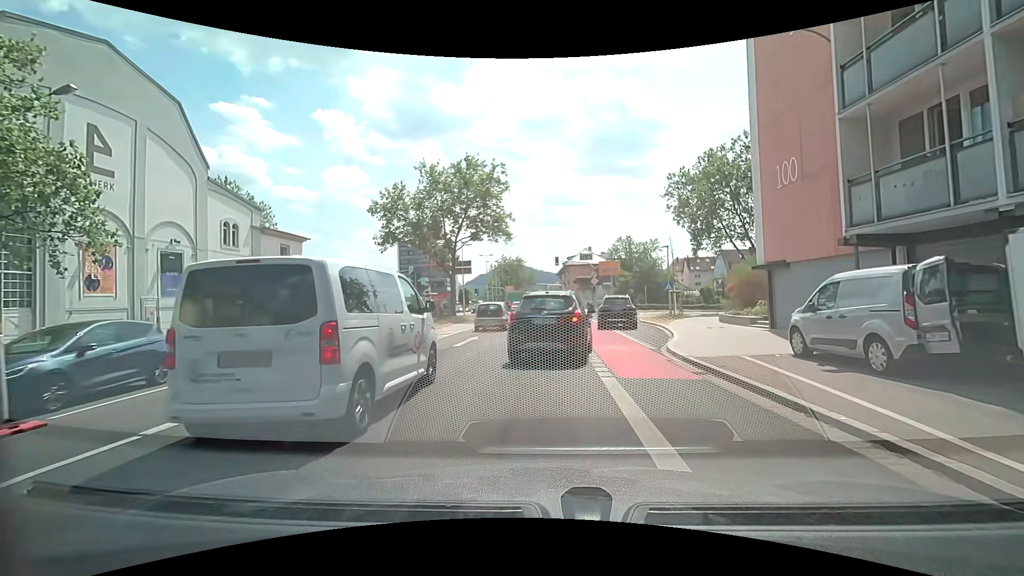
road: secondary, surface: asphalt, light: Day
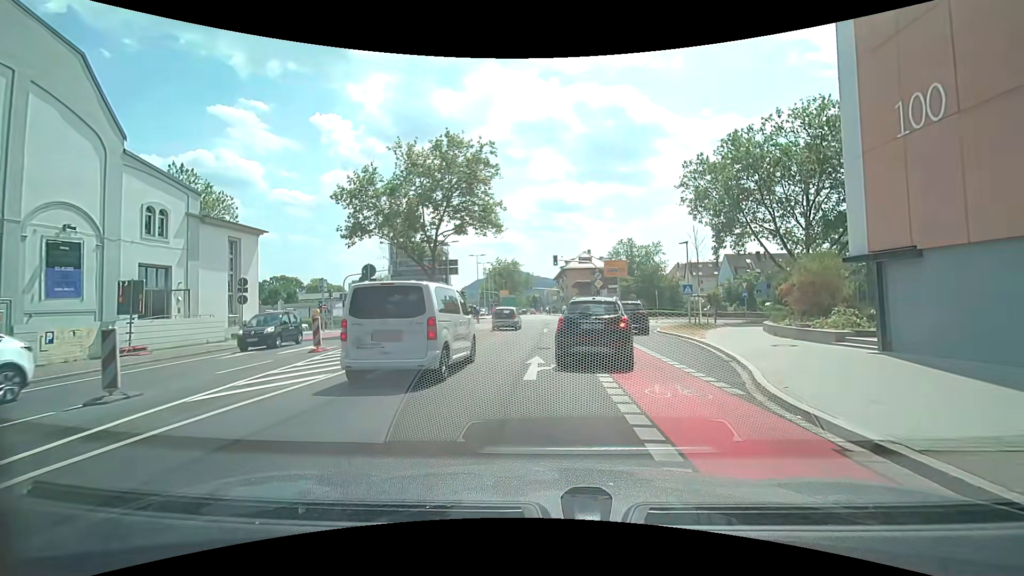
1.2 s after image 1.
(0.0, +7.1) m; 0°
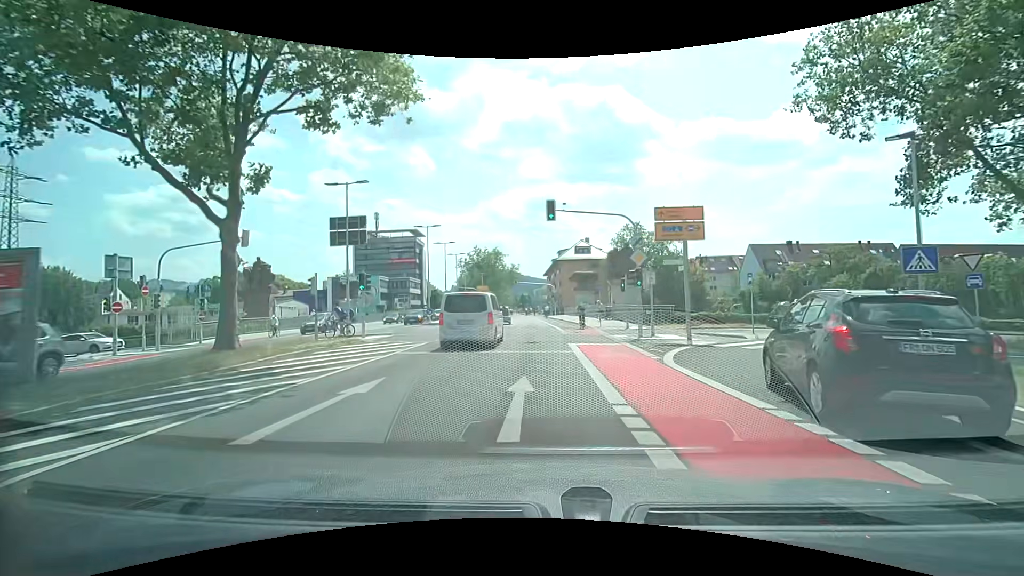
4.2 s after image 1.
(+0.2, +23.8) m; +1°
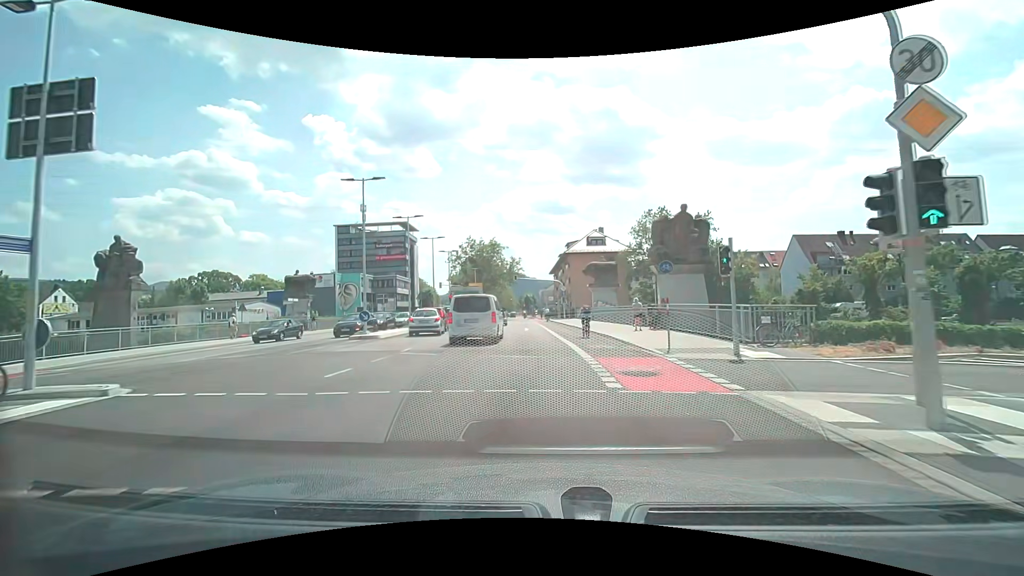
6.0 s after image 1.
(0.0, +16.7) m; -1°
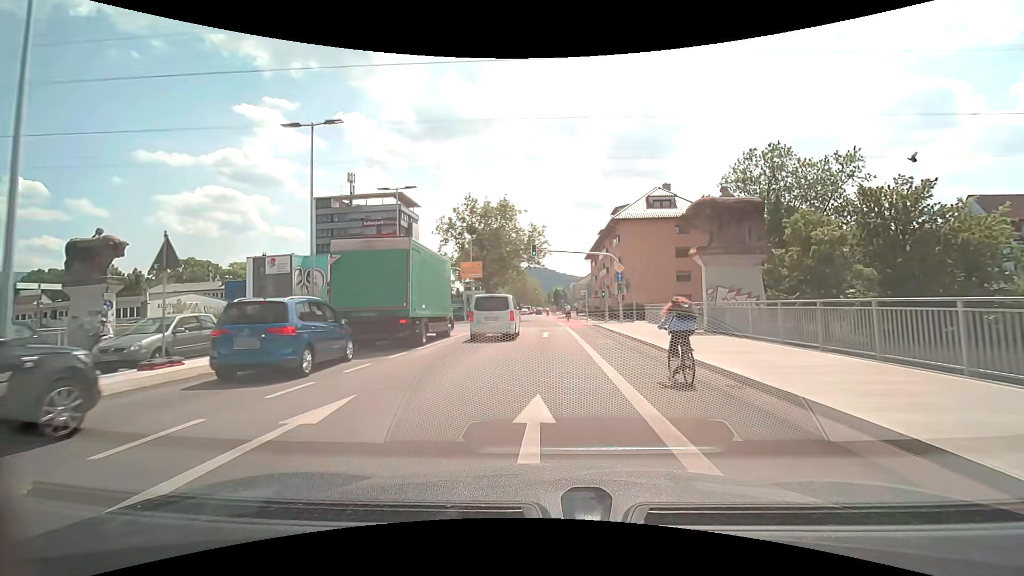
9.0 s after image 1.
(-0.6, +29.7) m; -4°
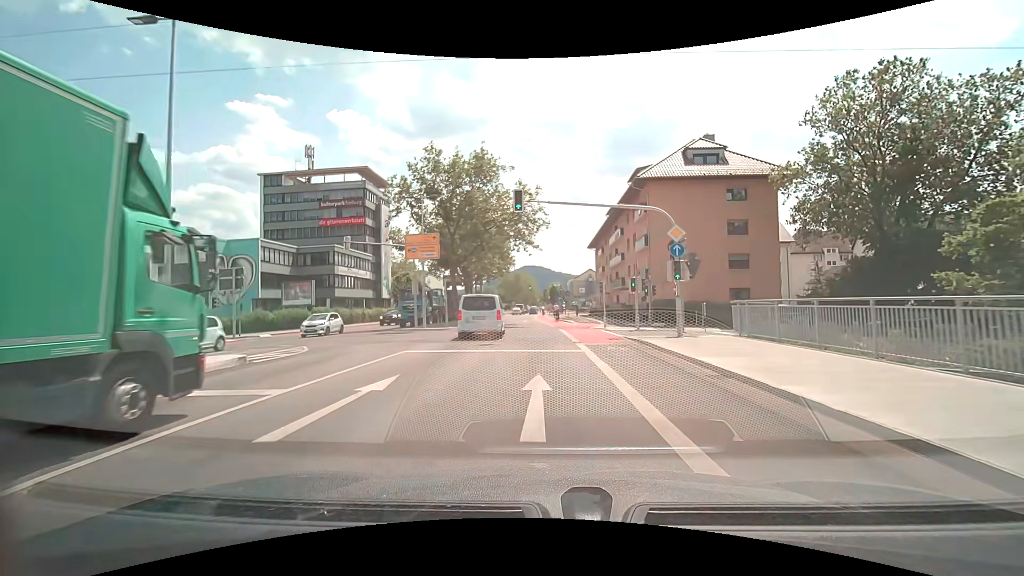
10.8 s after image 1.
(+0.2, +17.7) m; +1°
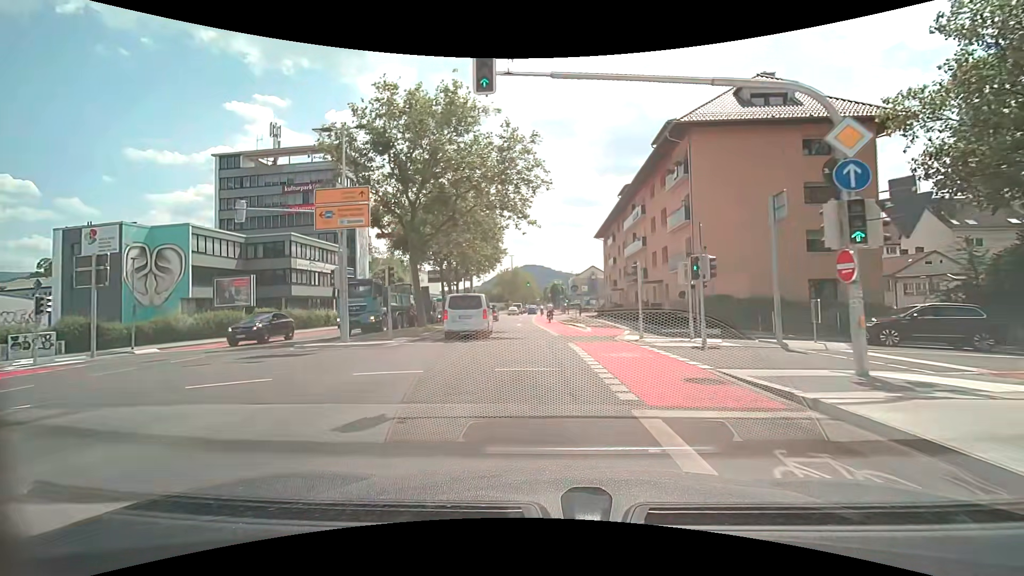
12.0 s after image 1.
(+0.1, +11.9) m; +1°
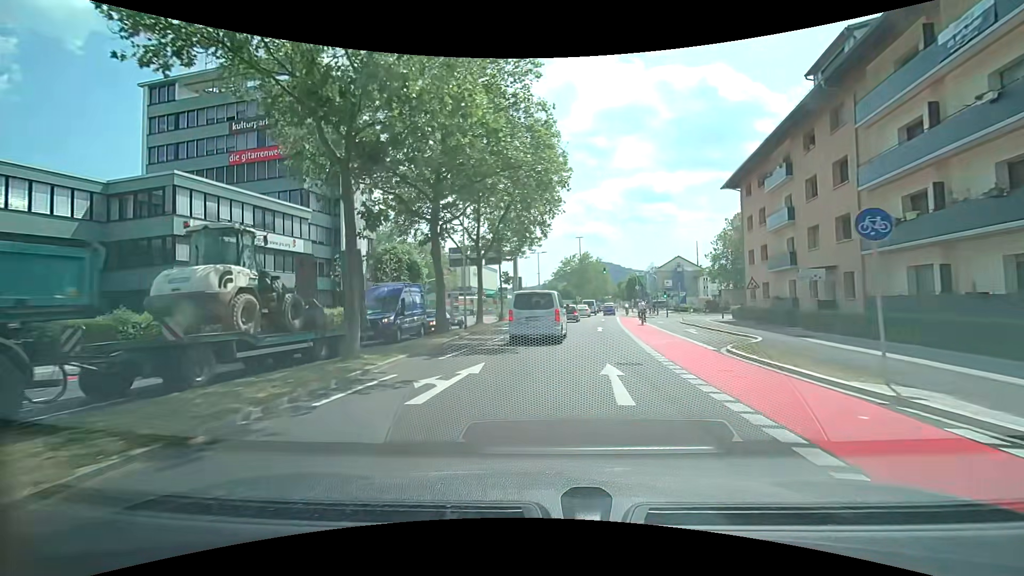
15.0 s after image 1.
(-2.0, +28.7) m; -8°
(0, +10) (0, +20) (0, +30) (+1, +40) (+3, +50) (+4, +60) (+5, +70) (+7, +80) (+8, +89) (+10, +99) m
